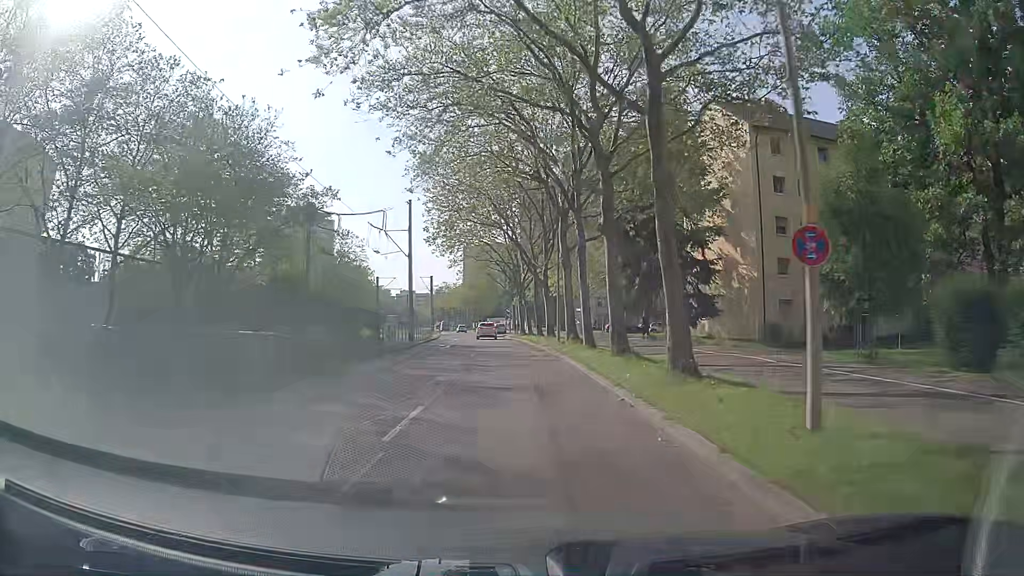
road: tertiary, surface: asphalt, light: Day
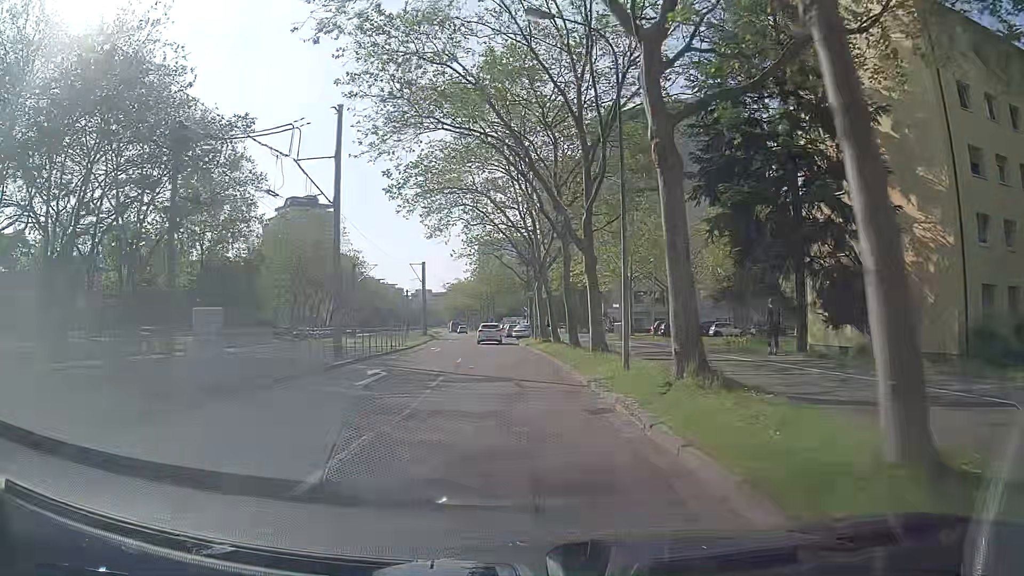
(-0.4, +20.6) m; -2°
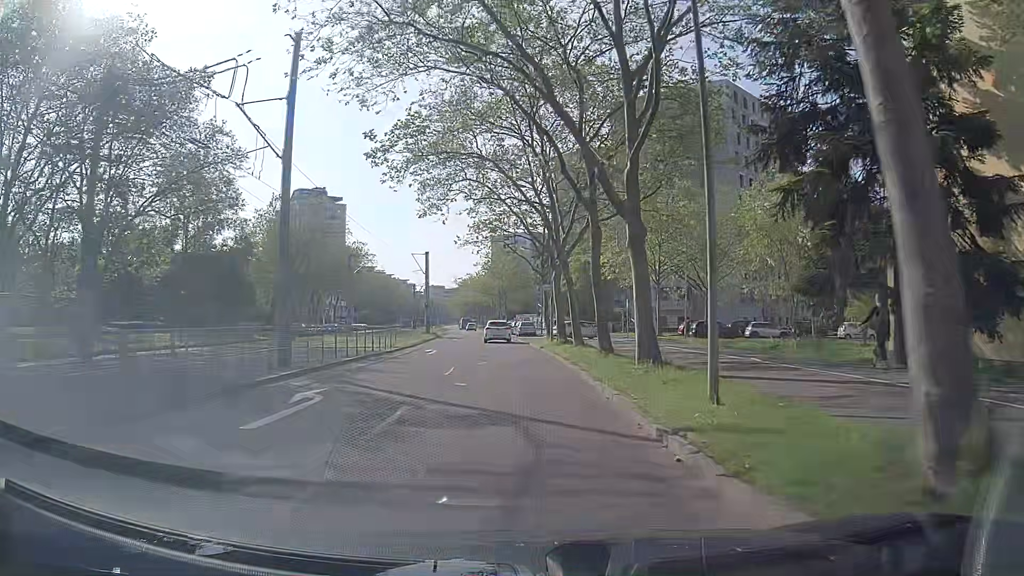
(-0.1, +6.7) m; -1°
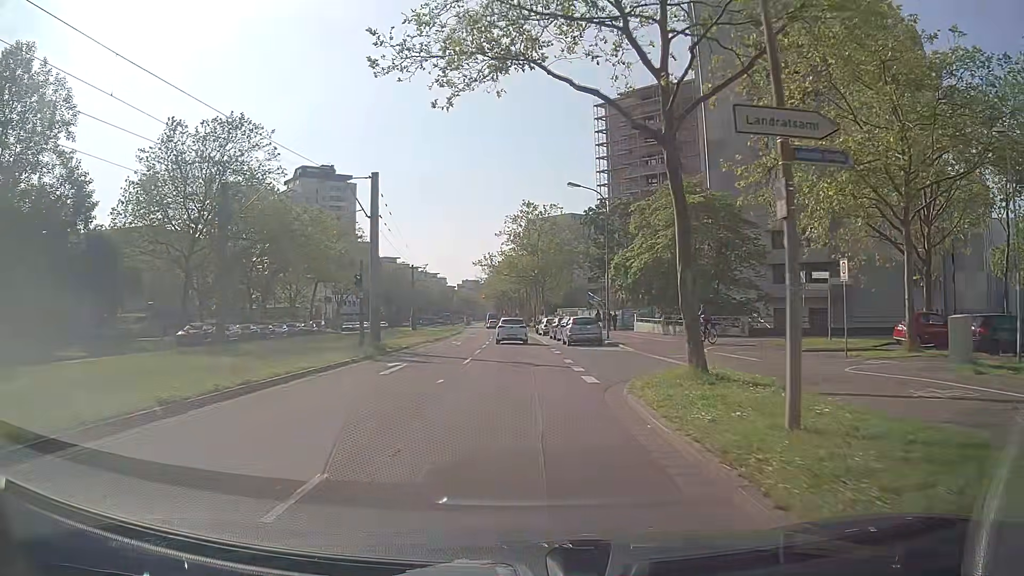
(-1.0, +32.1) m; -3°
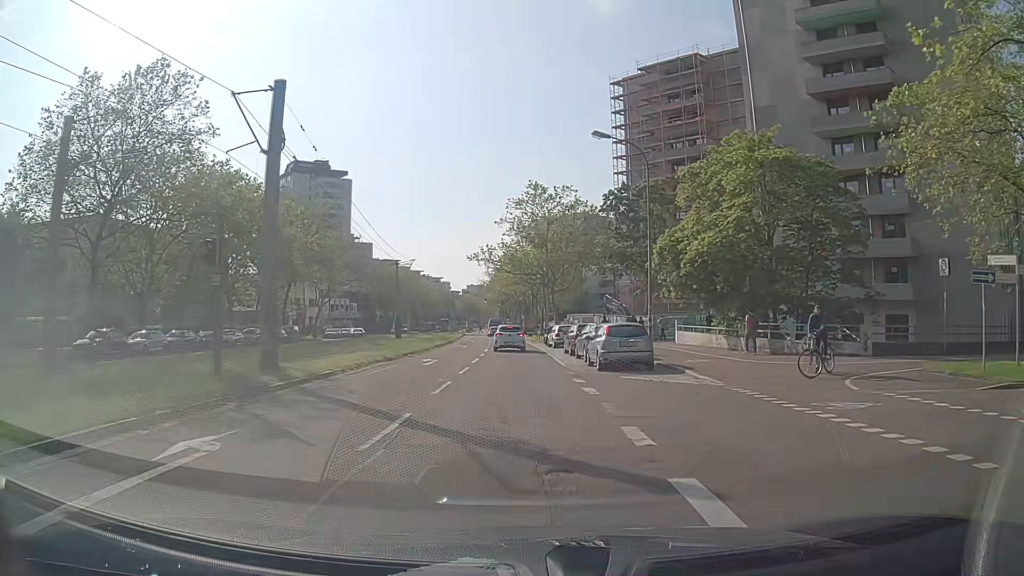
(-0.1, +12.5) m; 0°
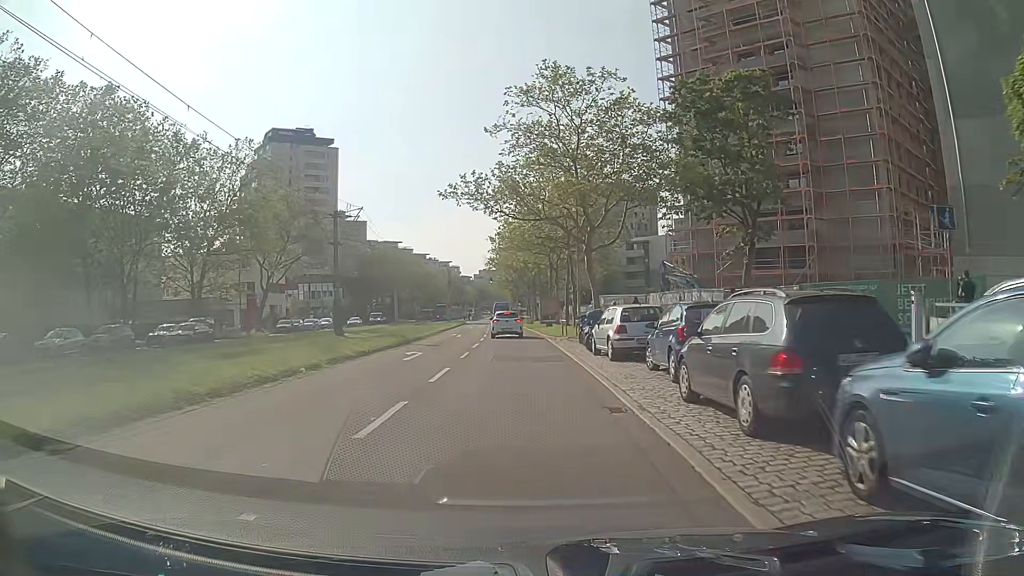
(-0.3, +24.0) m; -2°
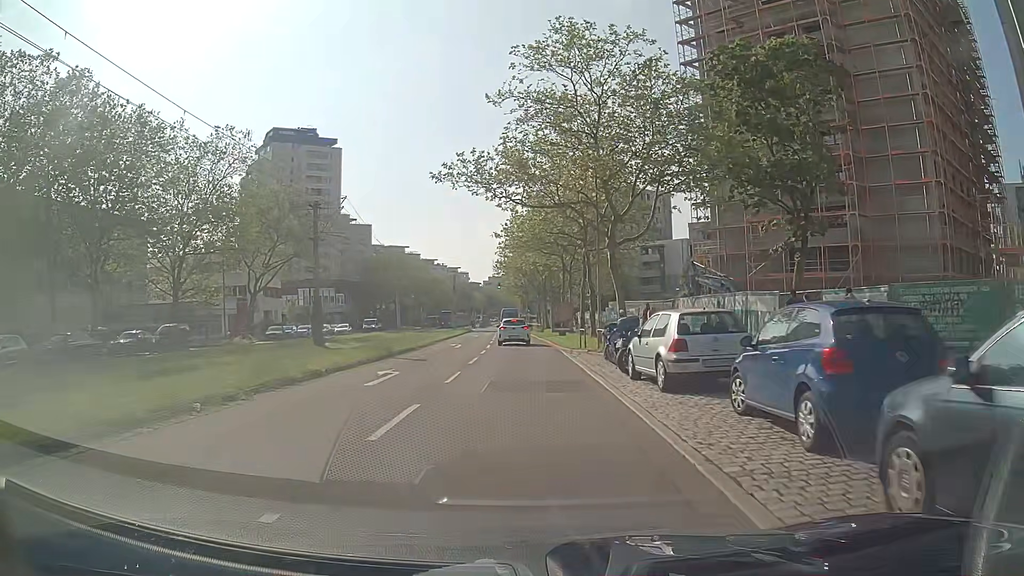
(0.0, +5.7) m; 0°
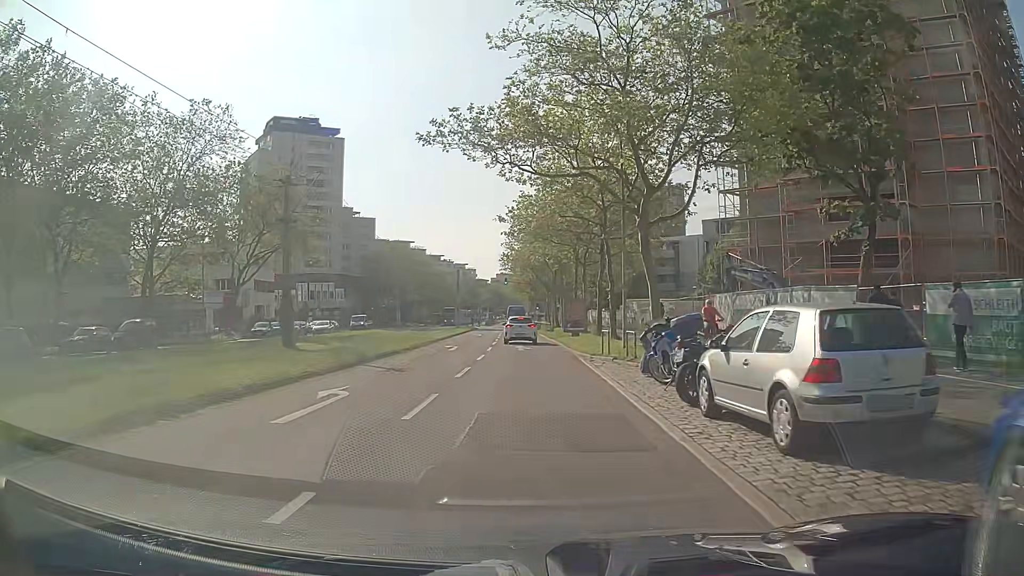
(0.0, +5.5) m; 0°
(0, +10) (0, +20) (-1, +30) (-1, +40) (-1, +50) (-2, +60) (-2, +70) (-3, +80) (-3, +90) (-4, +100) m
